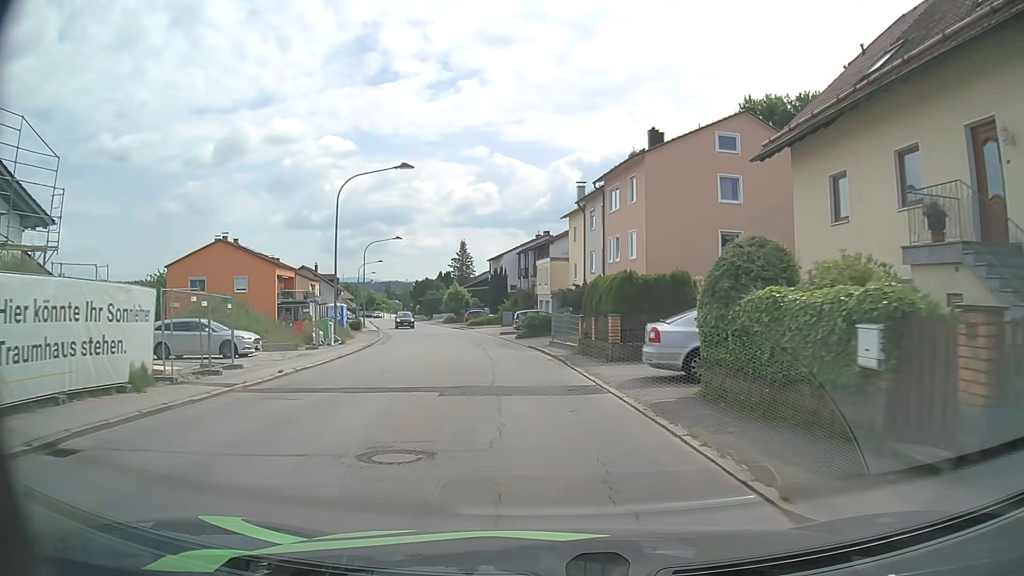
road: unclassified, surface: asphalt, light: Day
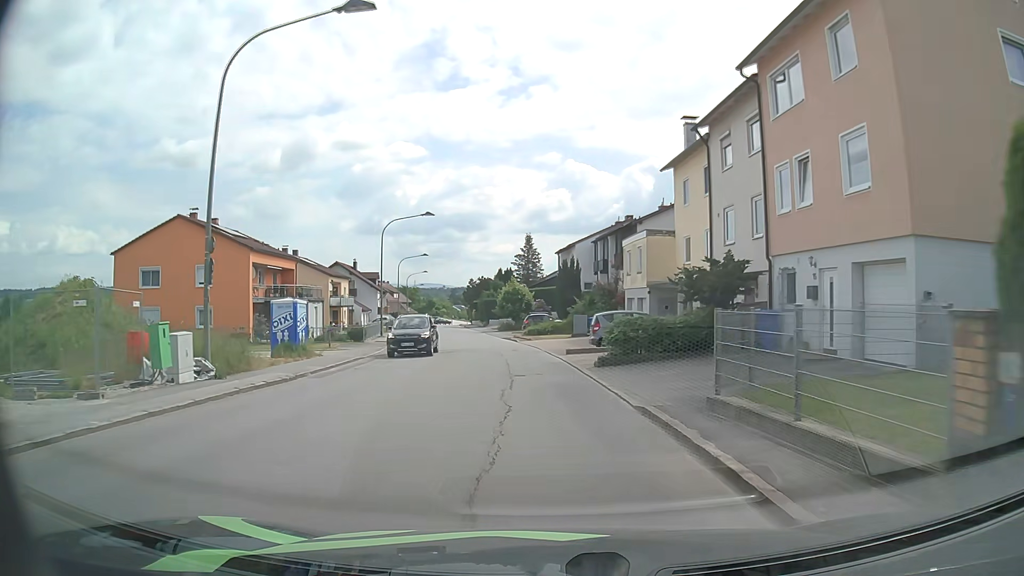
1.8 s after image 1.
(-0.7, +19.3) m; -6°
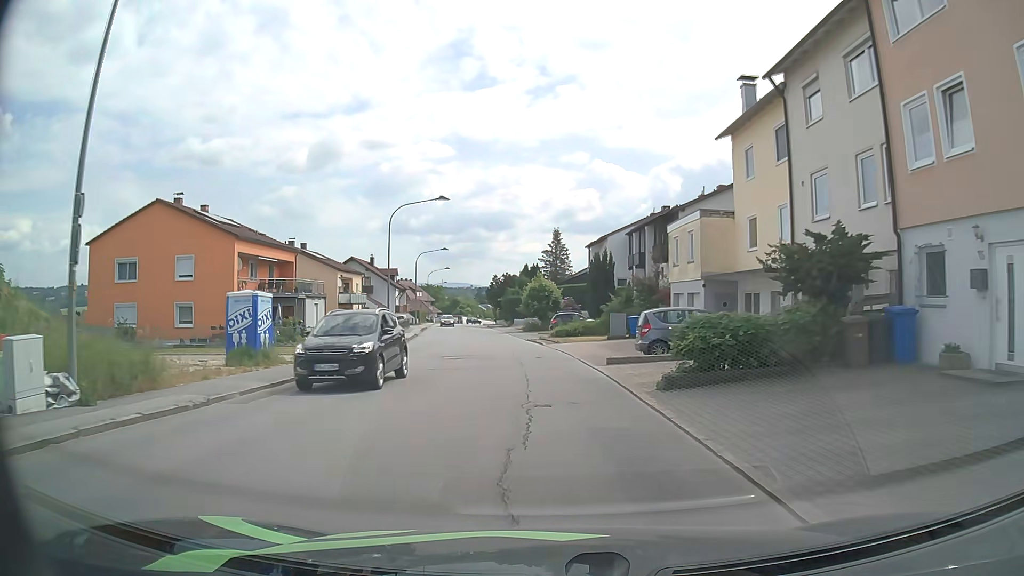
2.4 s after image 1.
(-0.2, +6.3) m; -3°
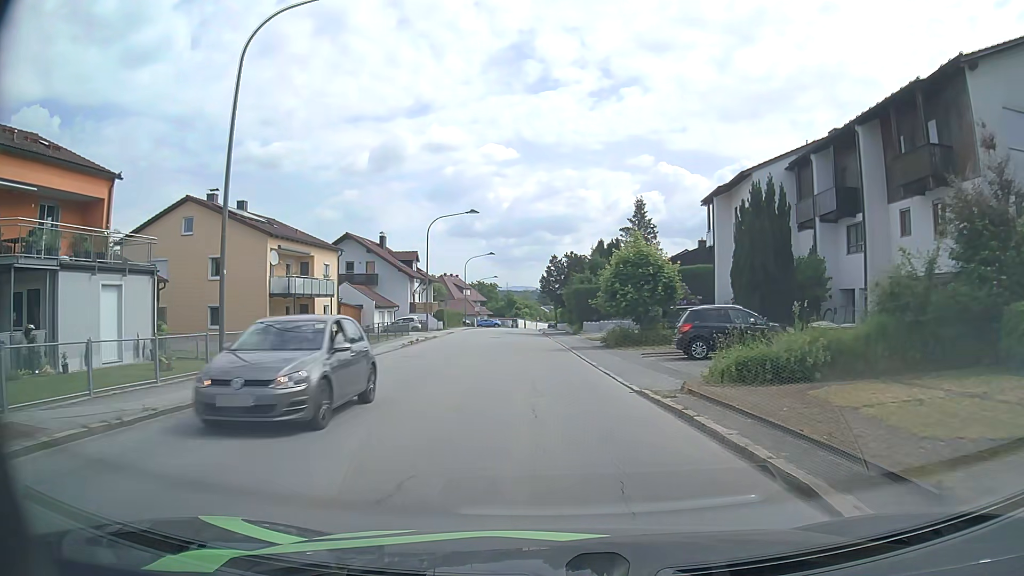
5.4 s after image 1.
(-1.6, +29.9) m; -5°
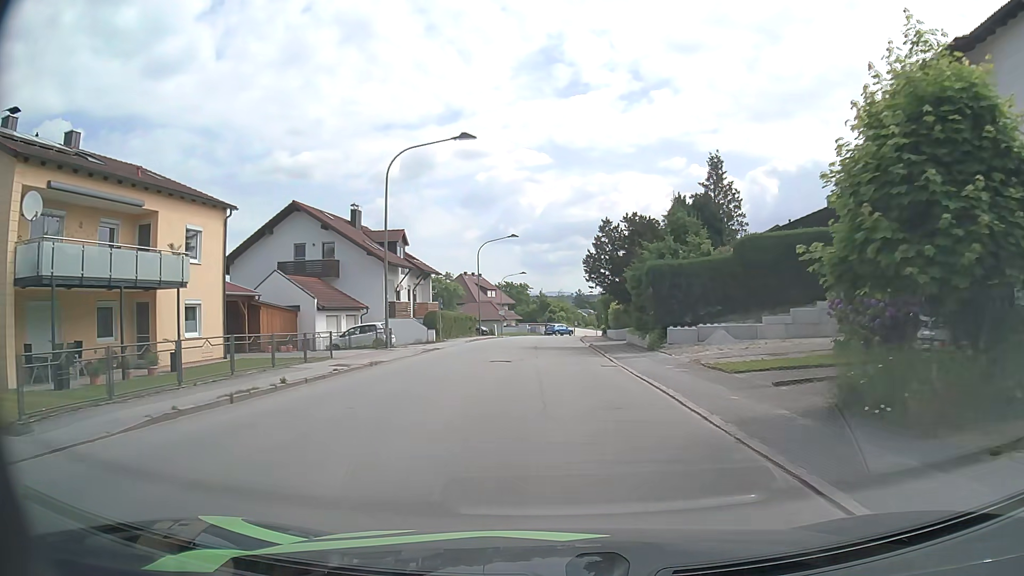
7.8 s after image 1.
(-0.8, +22.7) m; -3°
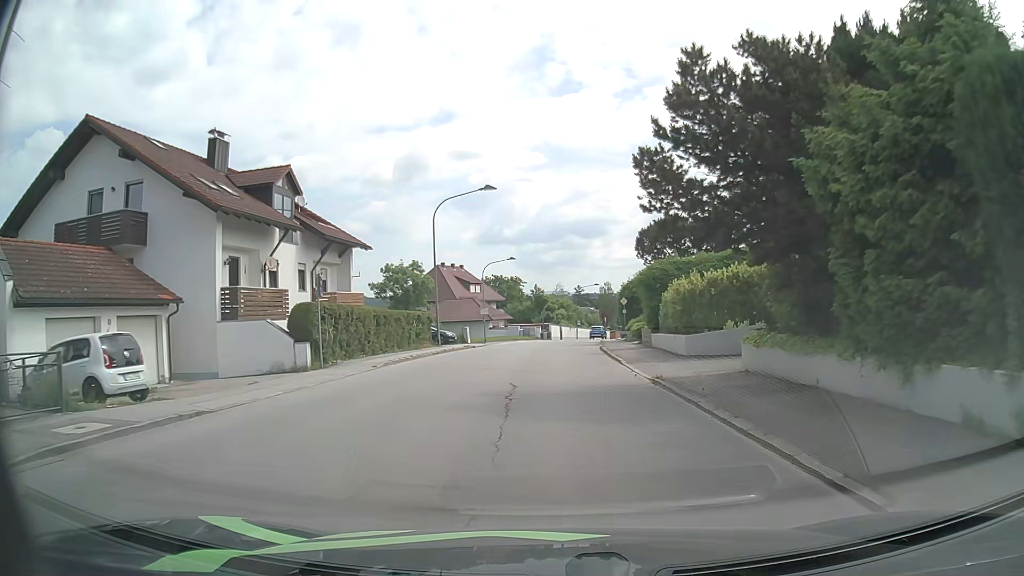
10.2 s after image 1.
(0.0, +23.0) m; 0°
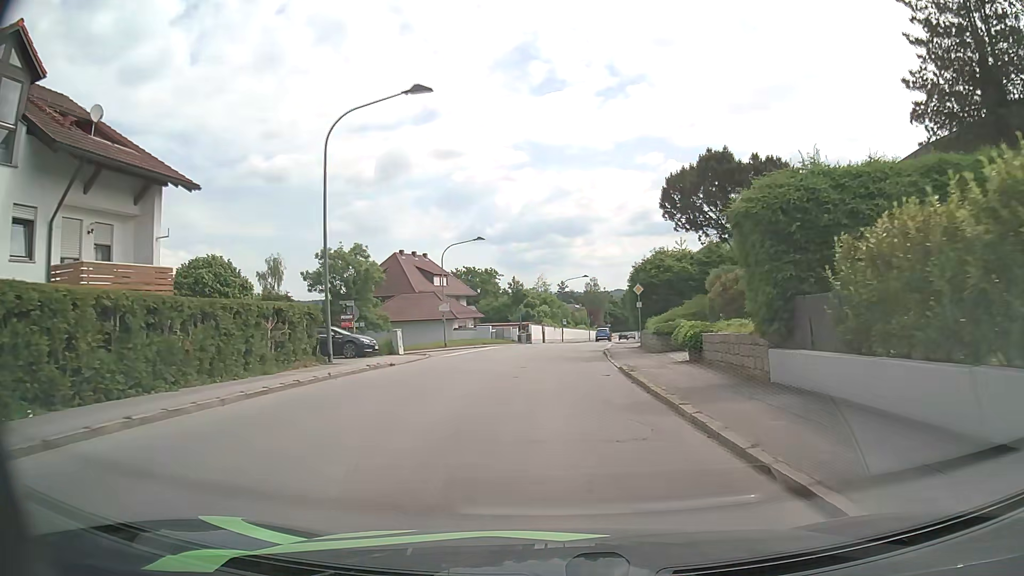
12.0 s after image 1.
(+0.2, +17.5) m; +2°
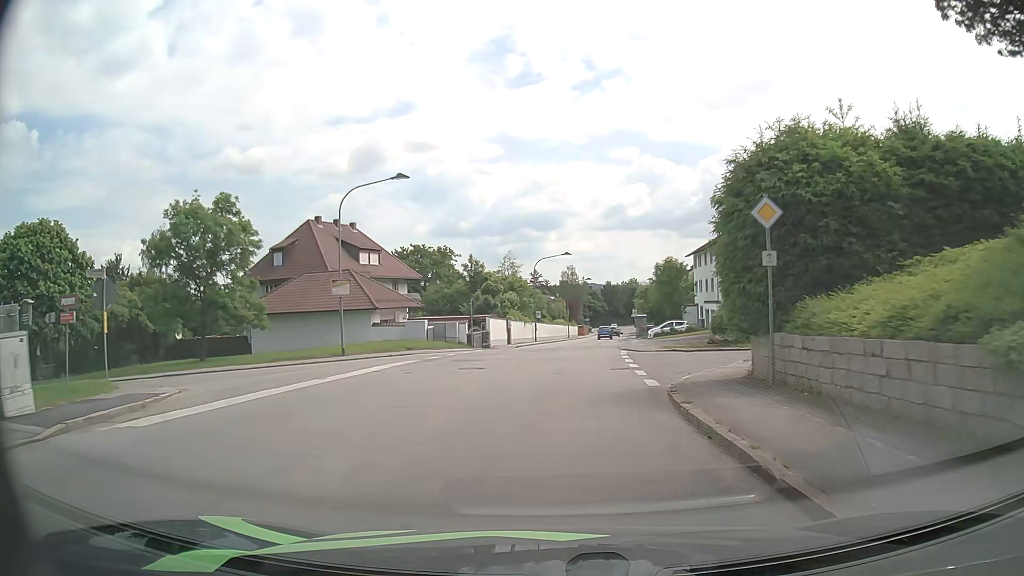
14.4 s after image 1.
(+0.3, +23.5) m; +2°
(0, +10) (+1, +20) (+1, +30) (+2, +40) (+3, +50) (+5, +60) (+6, +70) (+7, +80) (+8, +90) (+9, +100) m
